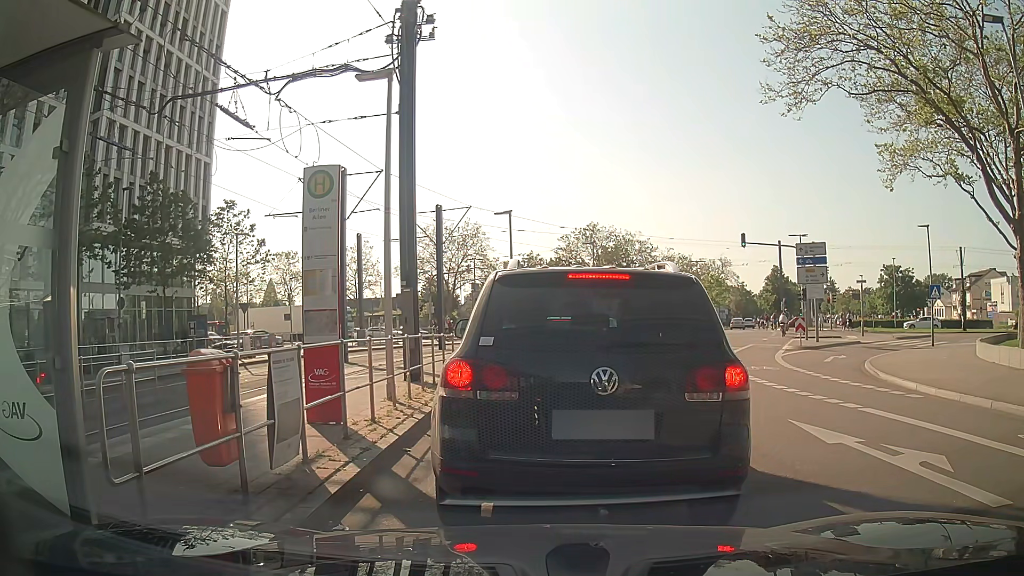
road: secondary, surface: asphalt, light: Day
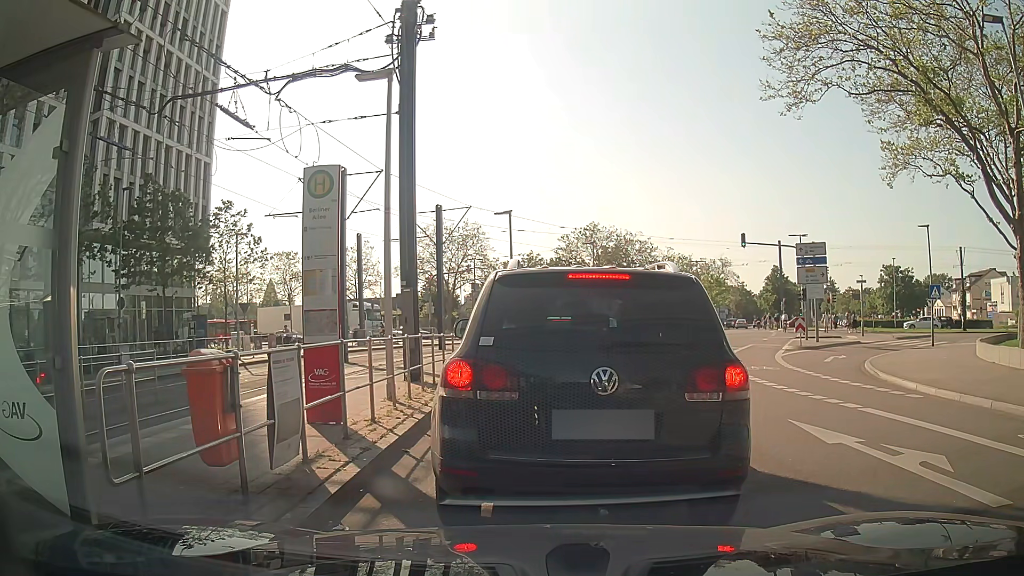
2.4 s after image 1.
(0.0, 0.0) m; 0°
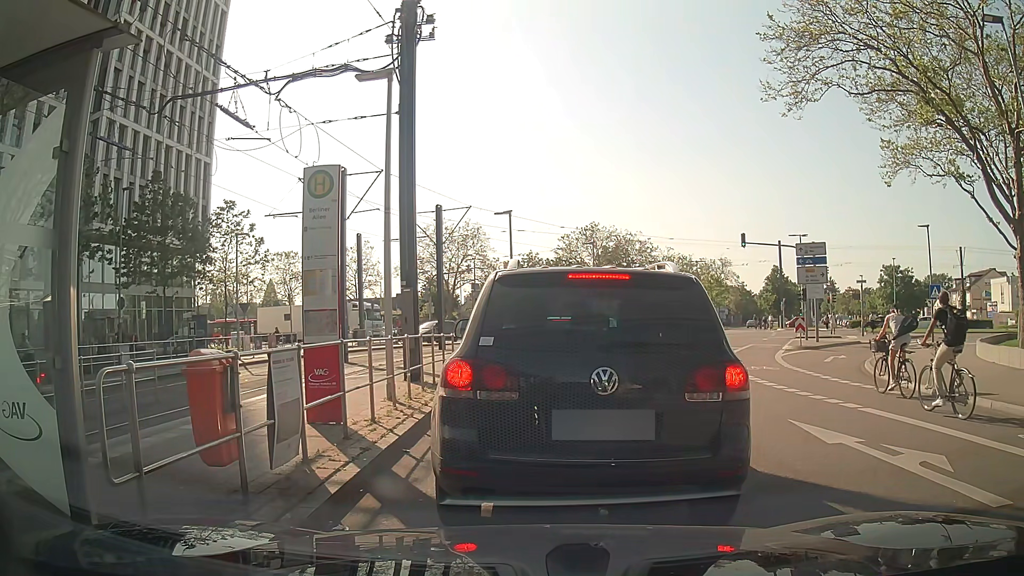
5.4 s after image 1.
(0.0, 0.0) m; 0°
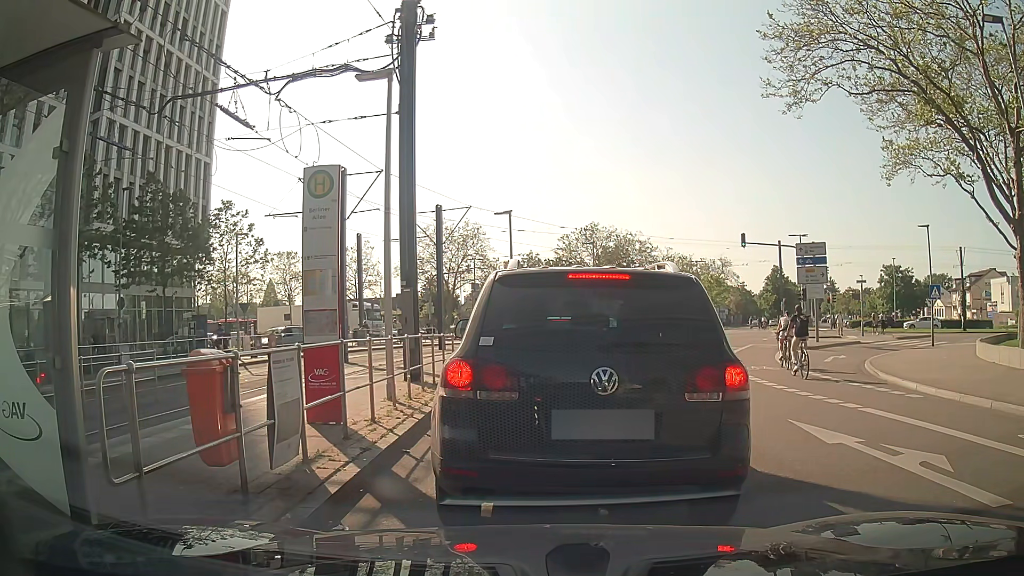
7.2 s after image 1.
(0.0, 0.0) m; 0°
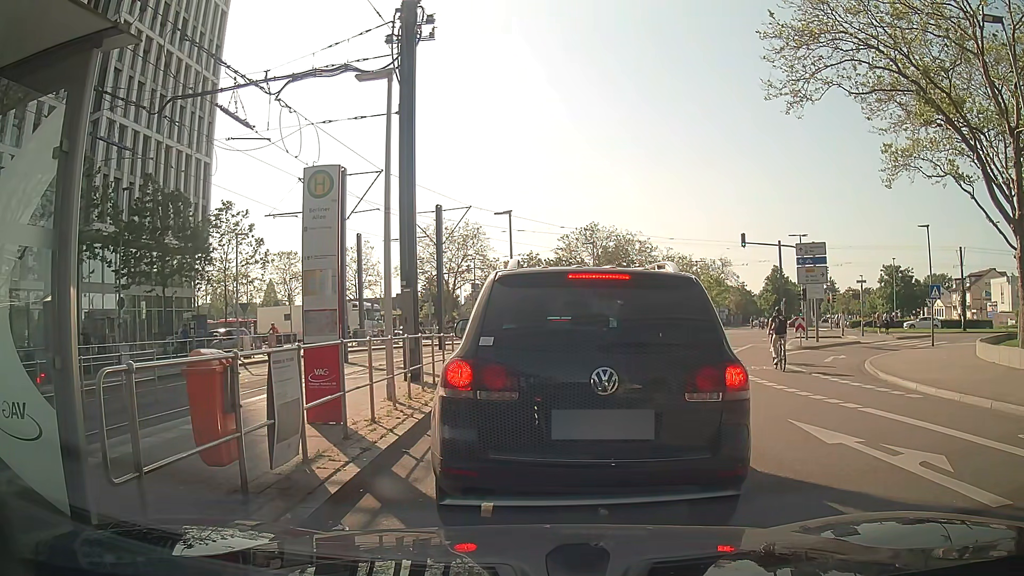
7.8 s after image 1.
(0.0, 0.0) m; 0°
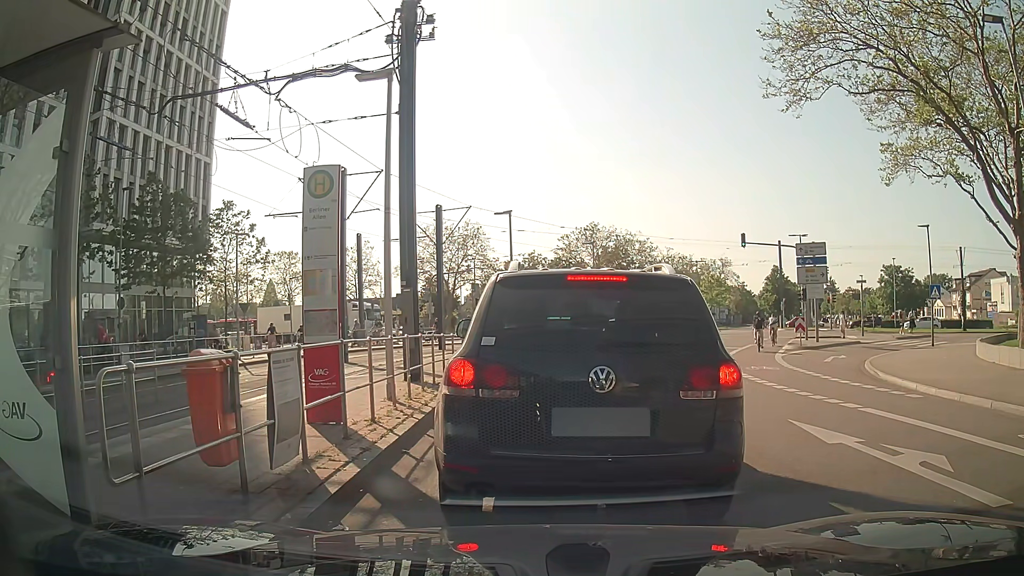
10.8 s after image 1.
(0.0, 0.0) m; 0°
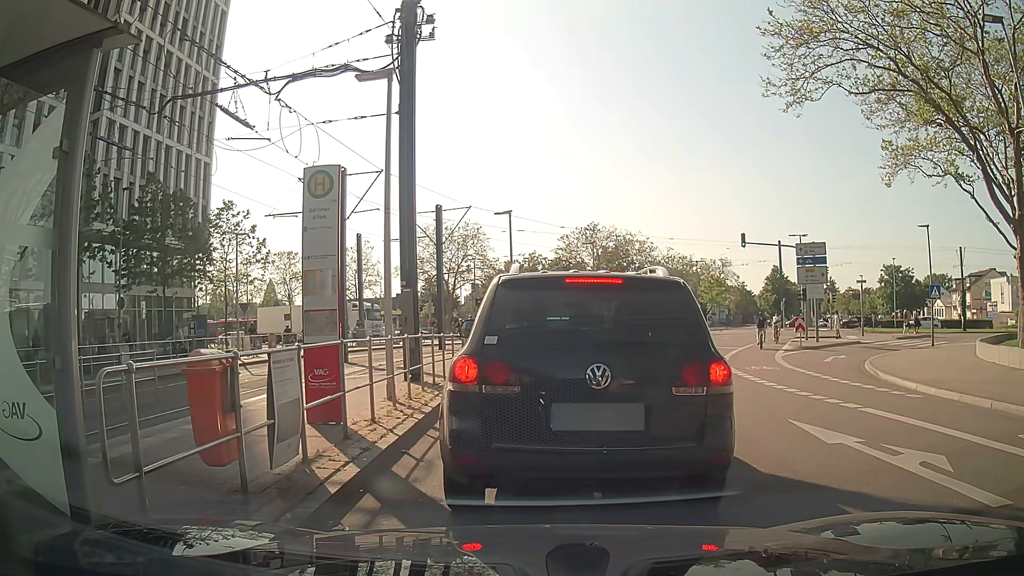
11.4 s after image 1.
(0.0, 0.0) m; 0°
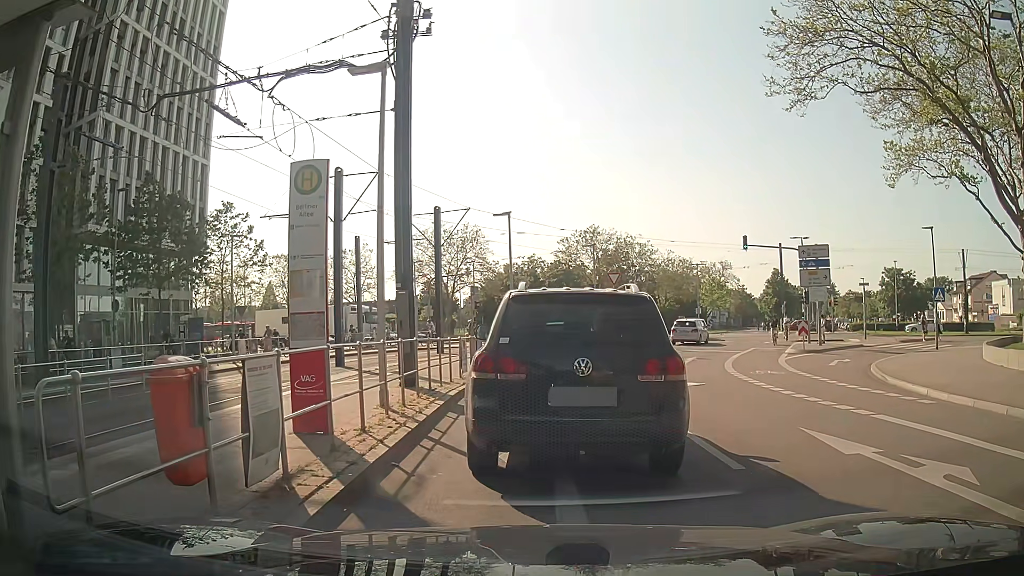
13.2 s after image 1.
(0.0, +0.5) m; 0°
